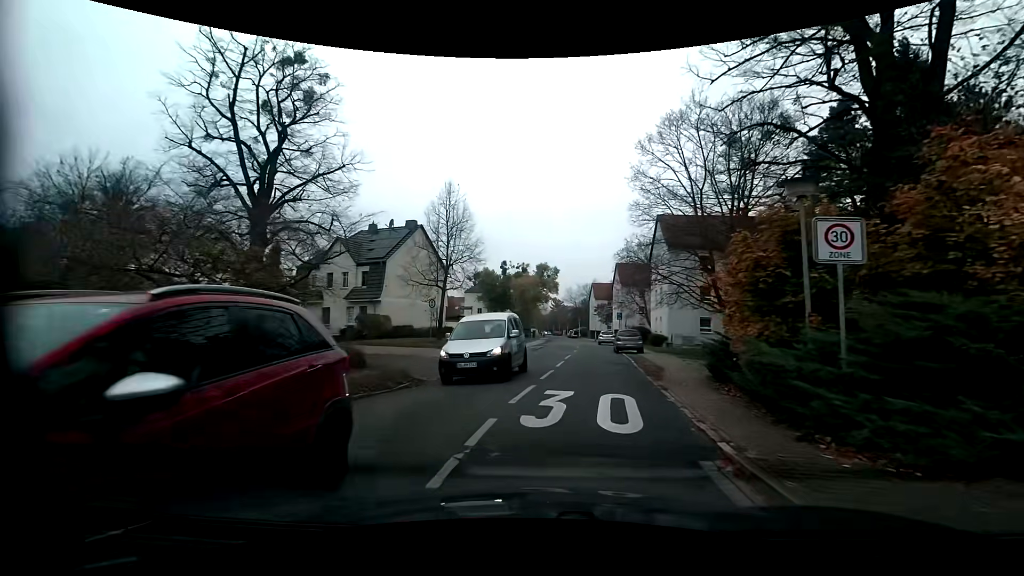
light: Day
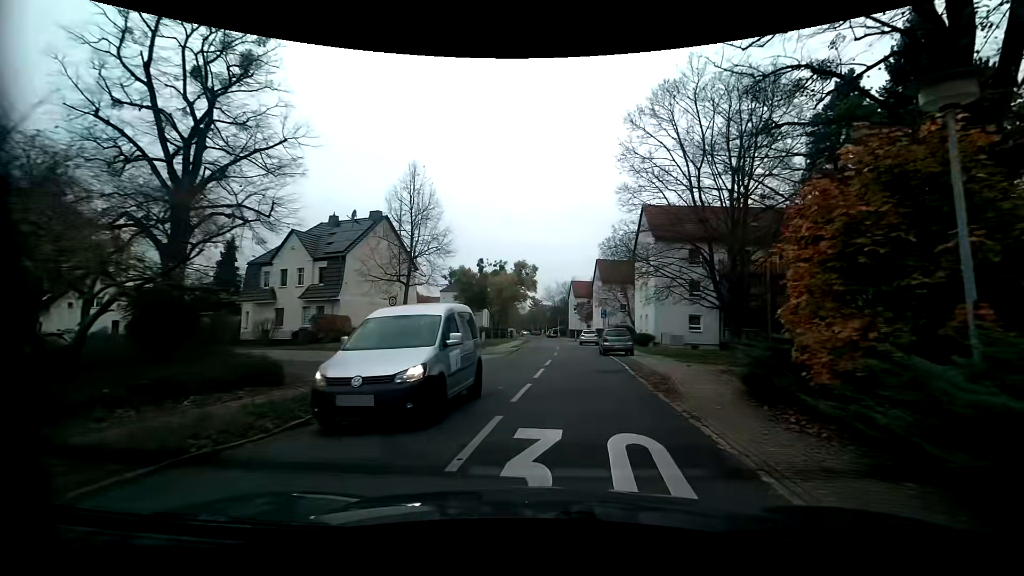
(+0.1, +4.0) m; +3°
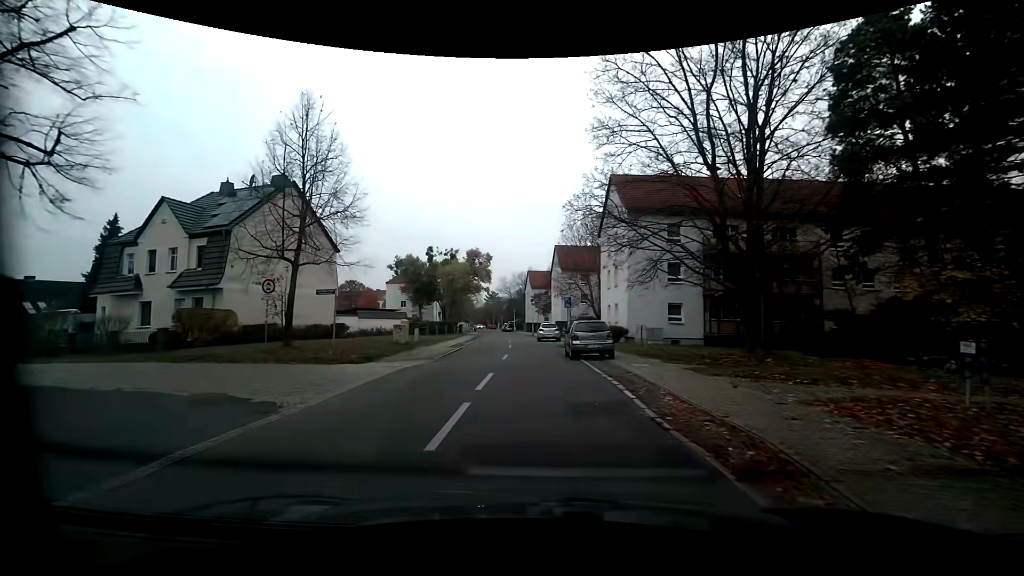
(+0.5, +8.4) m; +6°
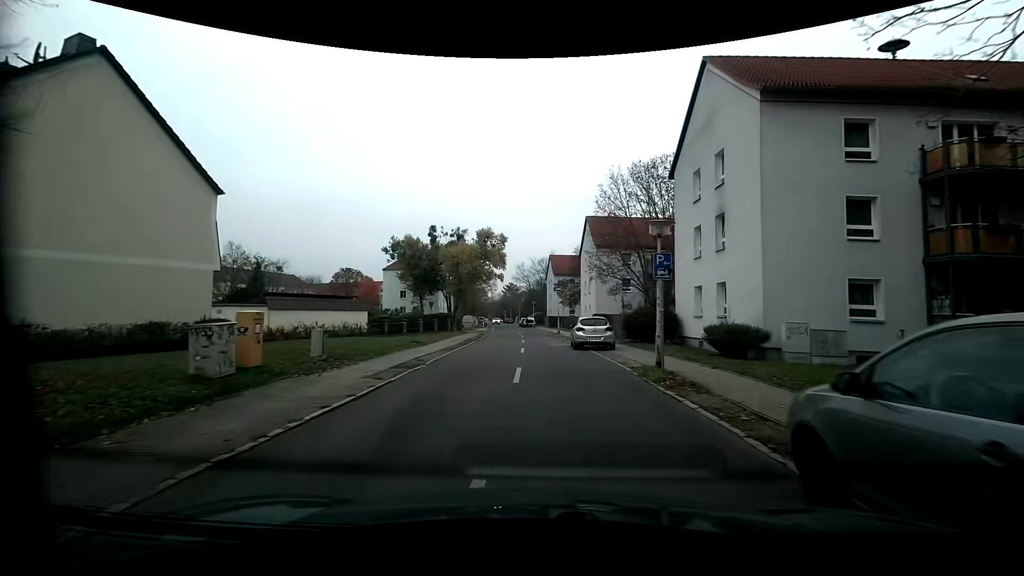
(-1.0, +17.6) m; -3°
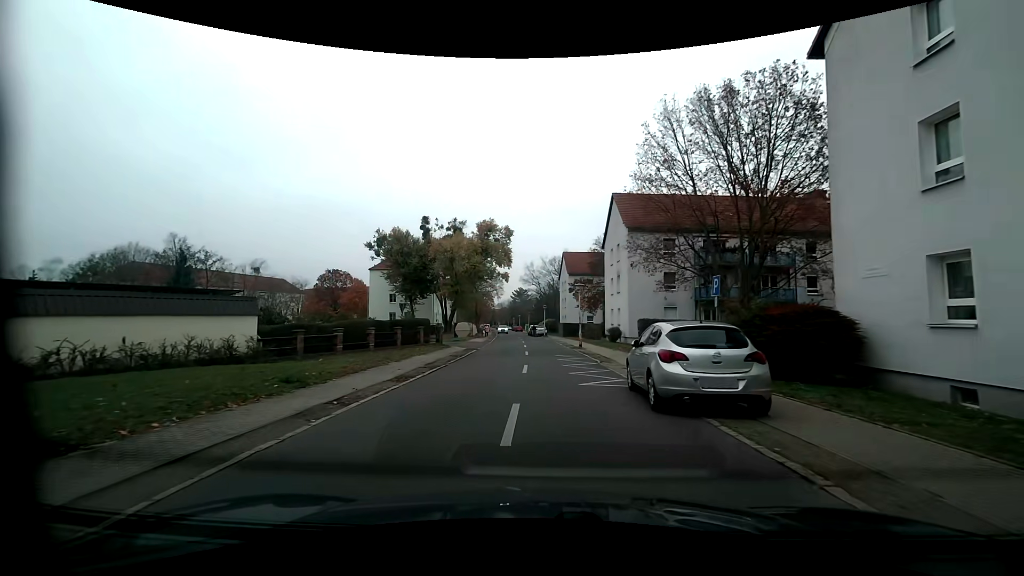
(0.0, +13.8) m; 0°
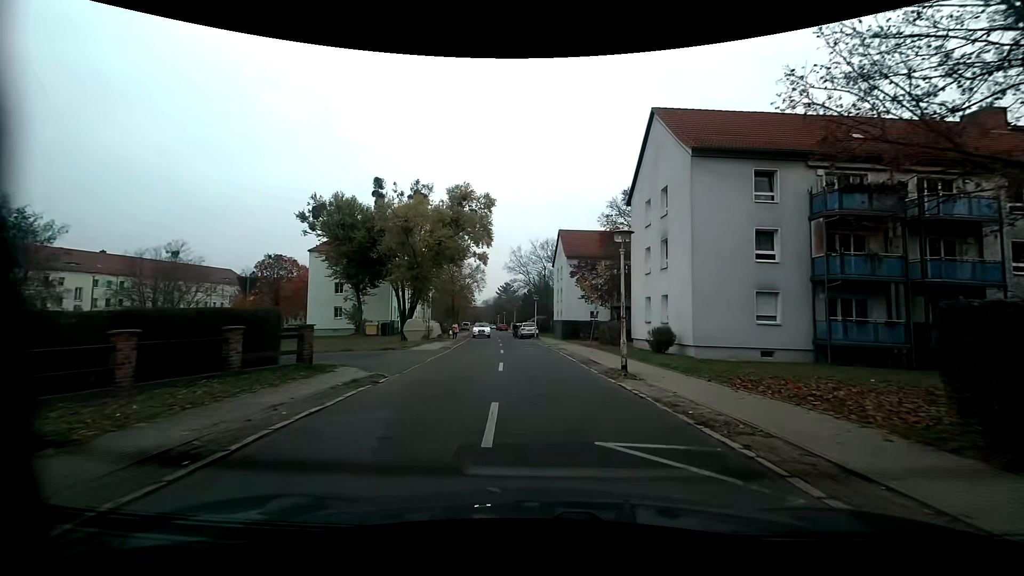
(-0.6, +18.2) m; 0°
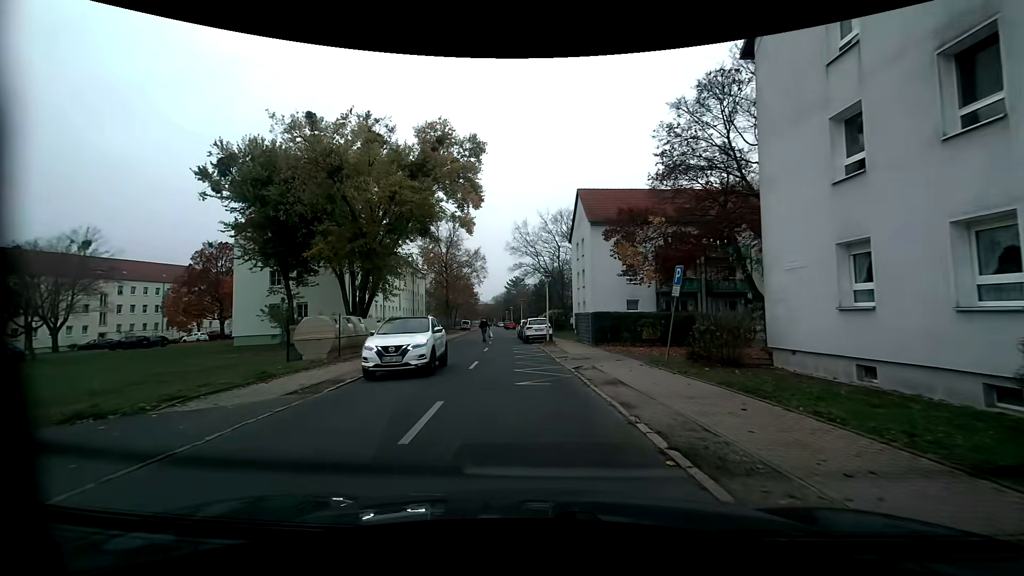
(+0.1, +17.9) m; -2°
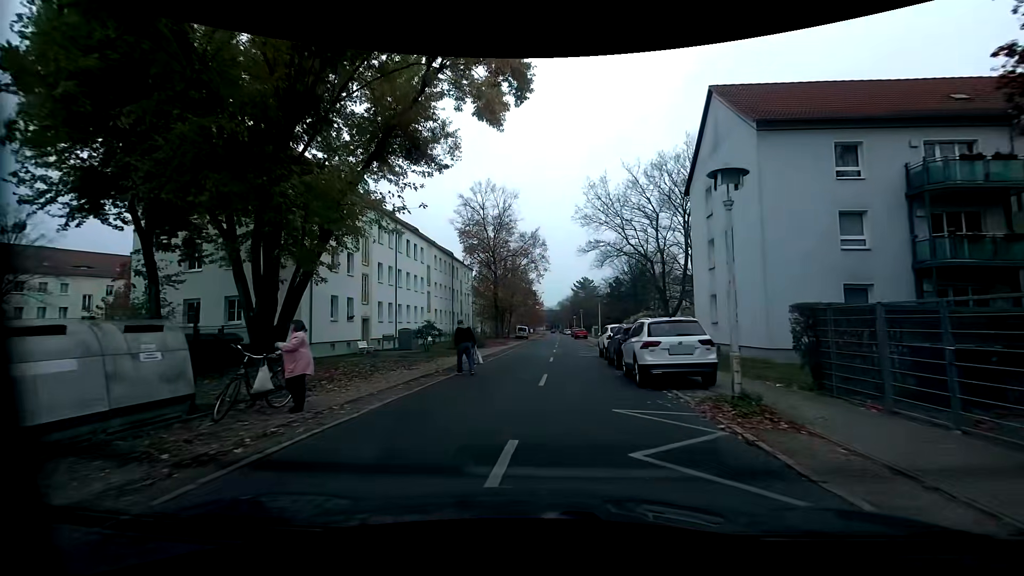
(-1.3, +20.7) m; -6°
(0, +10) (0, +20) (+1, +30) (+1, +40) (+2, +50) (+2, +60) (+2, +70) (+3, +80) (+3, +90) (+3, +100) m
